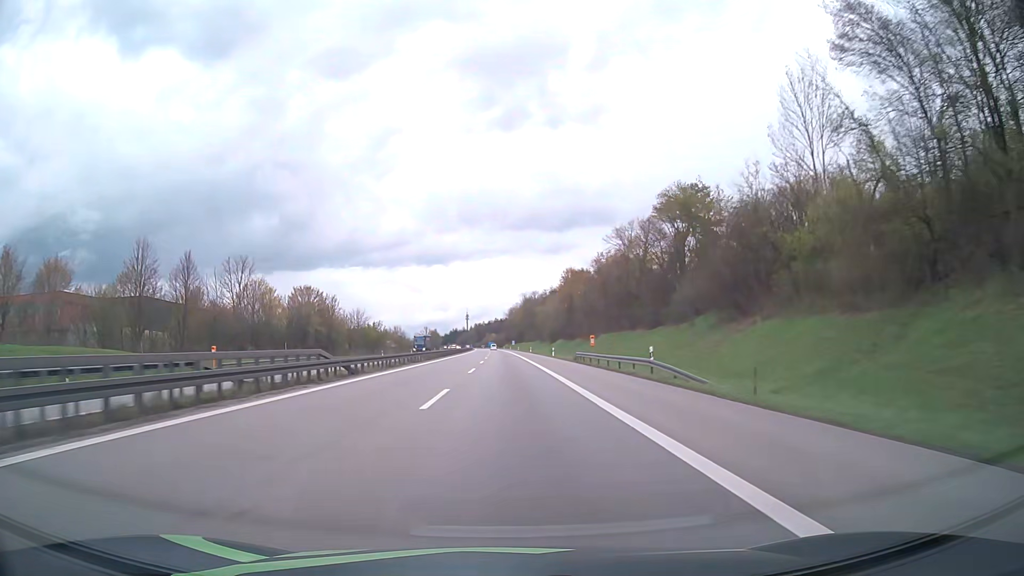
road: motorway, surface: asphalt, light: Day
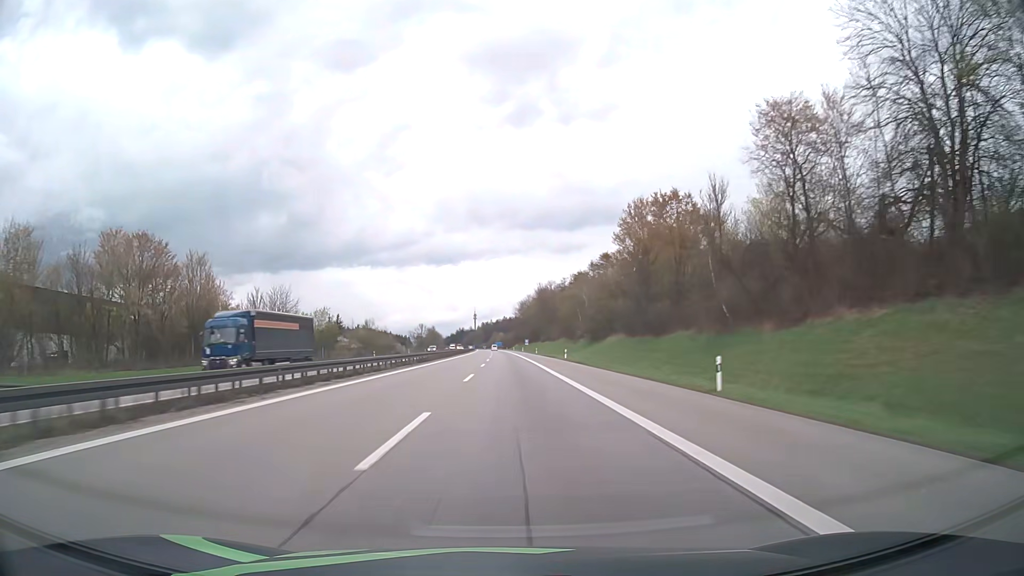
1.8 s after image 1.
(-0.8, +61.5) m; -1°
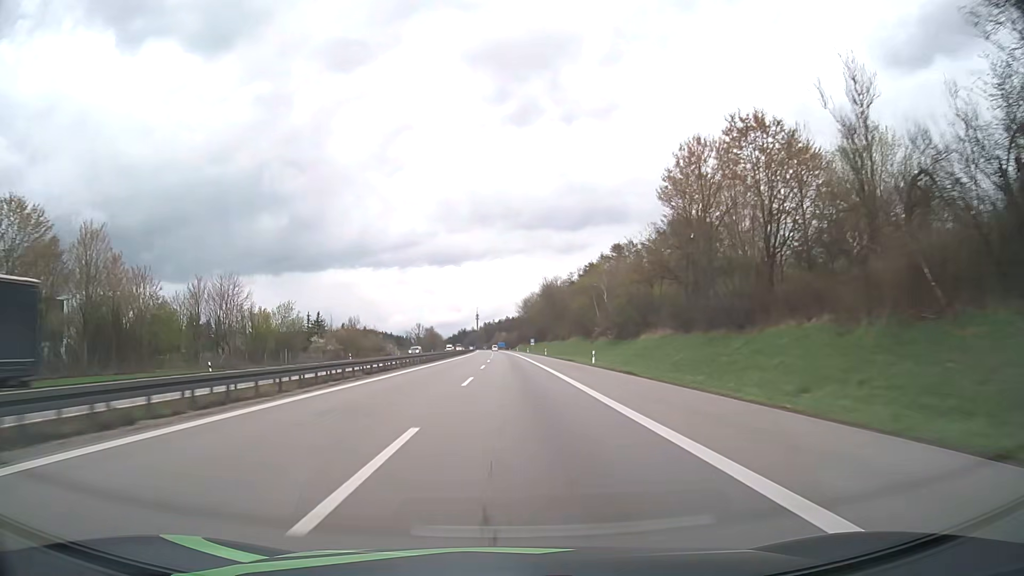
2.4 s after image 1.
(0.0, +20.5) m; 0°
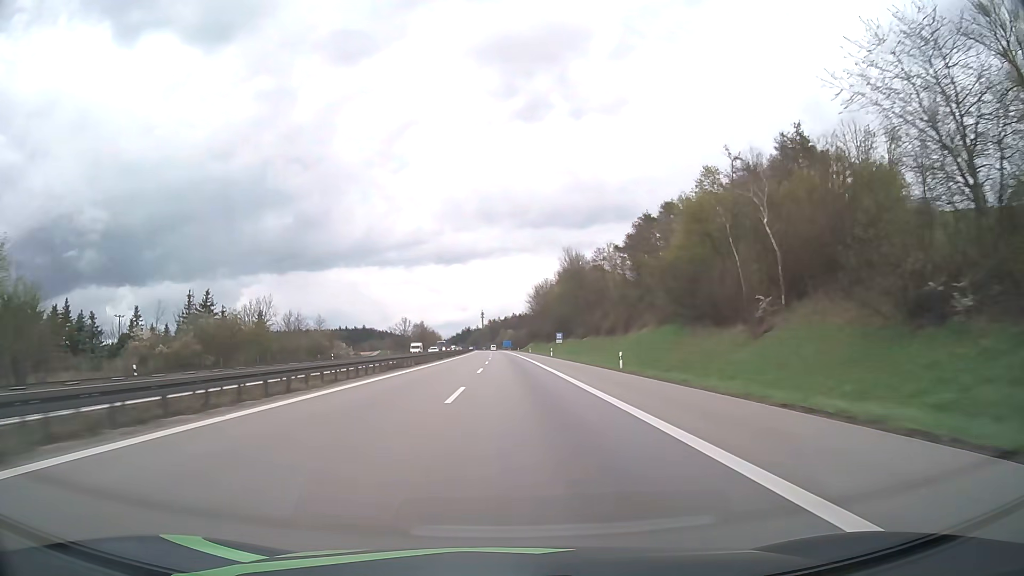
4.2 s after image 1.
(-0.4, +61.7) m; -1°
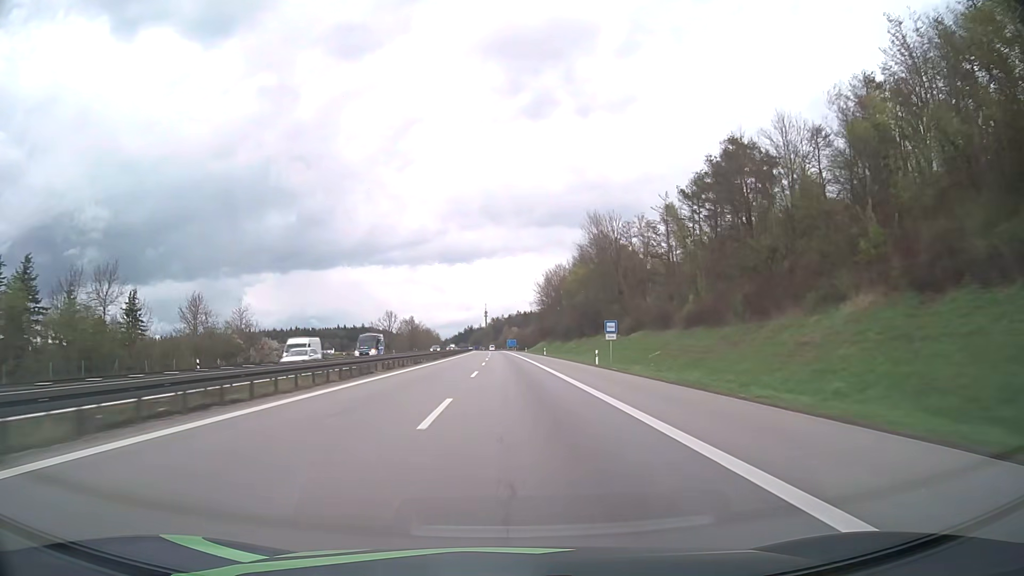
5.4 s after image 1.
(-0.2, +41.3) m; 0°
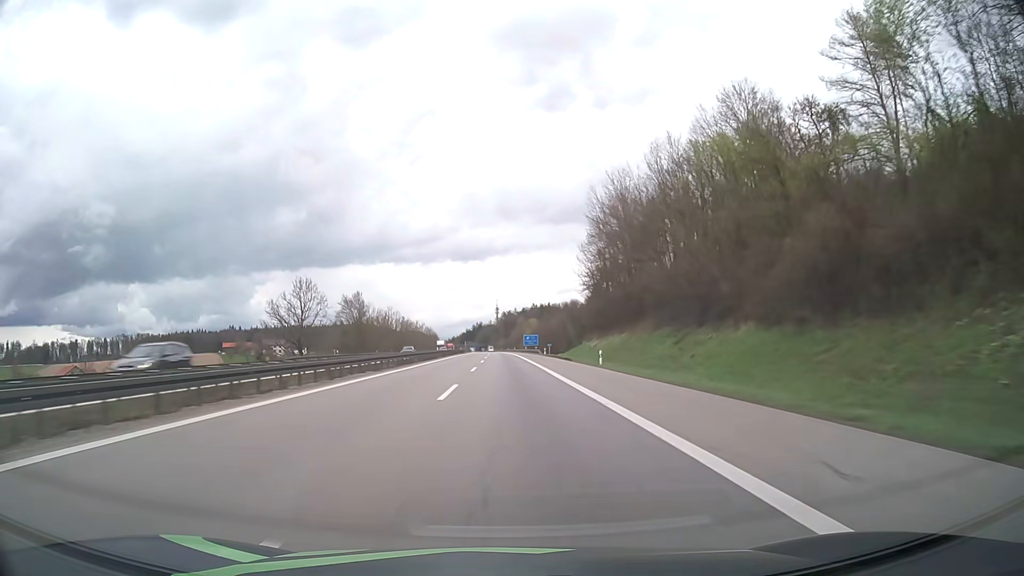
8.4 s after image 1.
(-1.1, +103.4) m; -1°
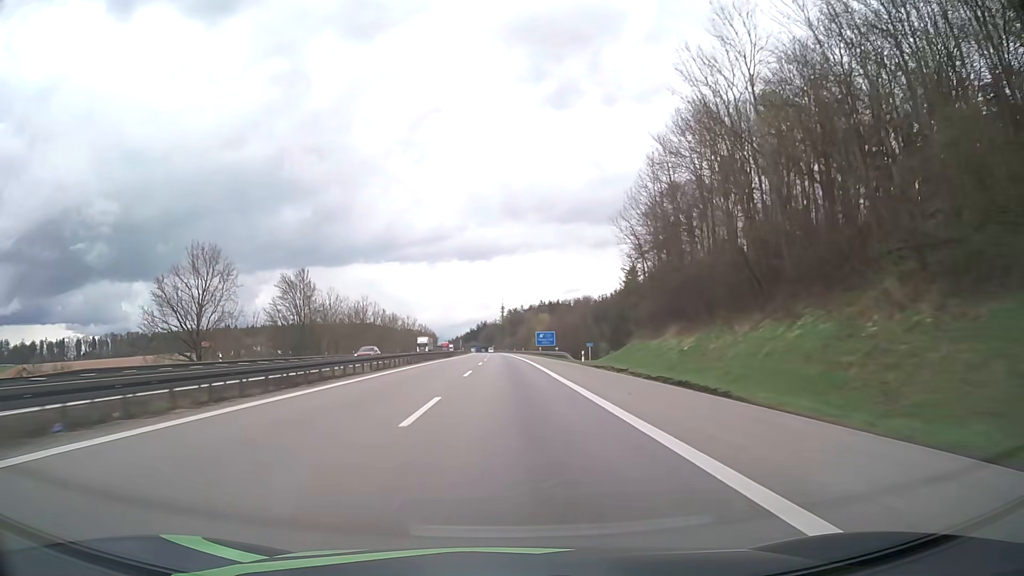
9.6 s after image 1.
(-0.1, +41.4) m; 0°
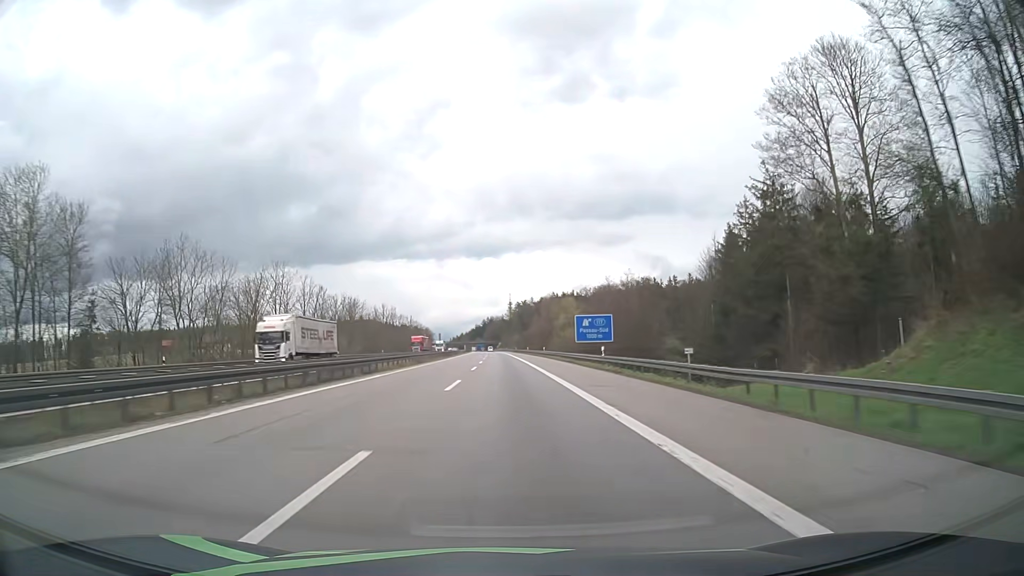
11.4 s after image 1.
(-0.3, +62.2) m; -1°
(0, +10) (0, +20) (0, +30) (0, +40) (0, +50) (0, +60) (-1, +70) (-1, +80) (-1, +90) (-1, +100) m
